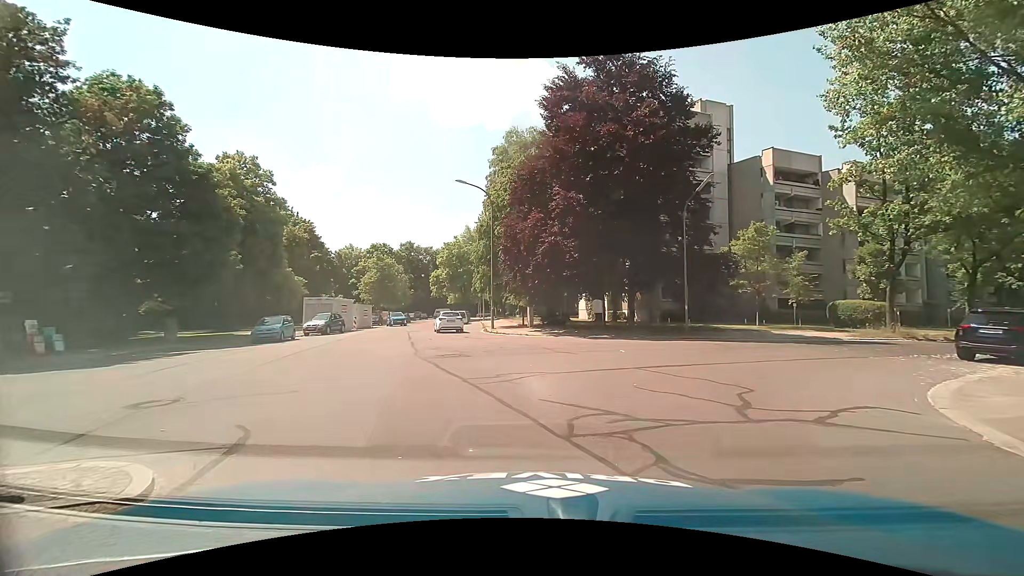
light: Day
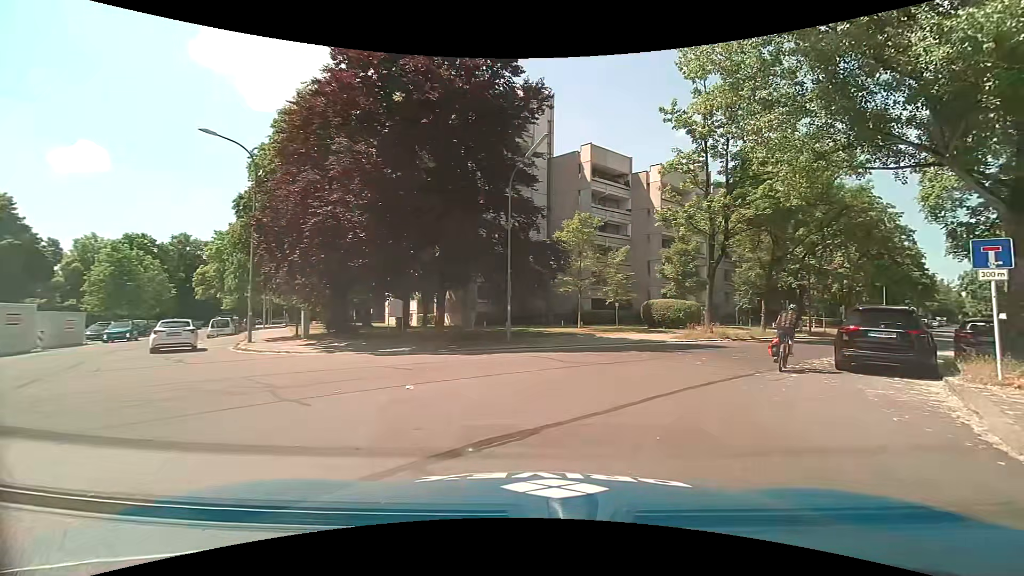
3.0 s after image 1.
(+1.4, +8.0) m; +24°
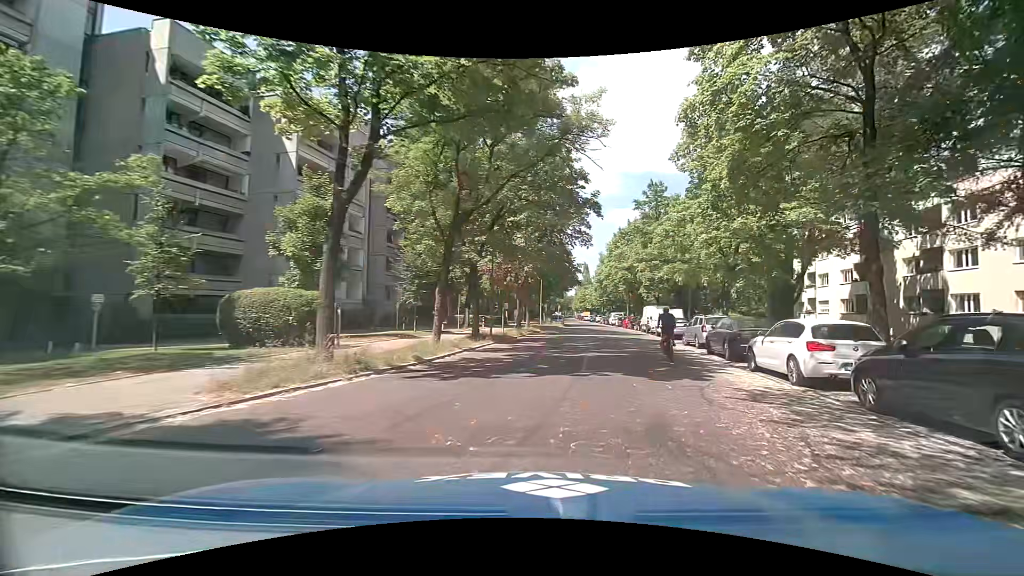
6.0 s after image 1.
(+5.8, +17.3) m; +37°
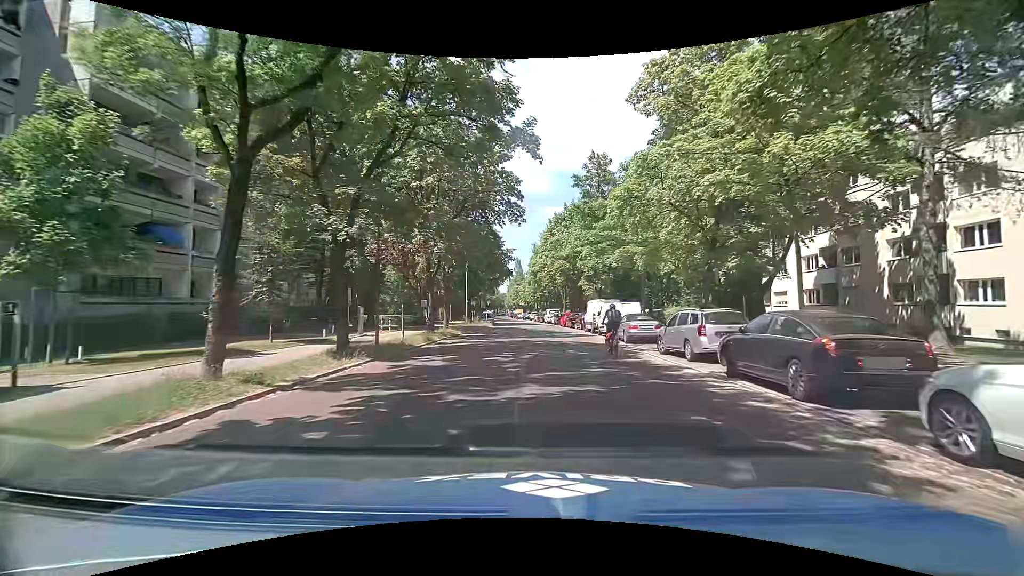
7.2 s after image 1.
(+0.6, +9.2) m; +6°
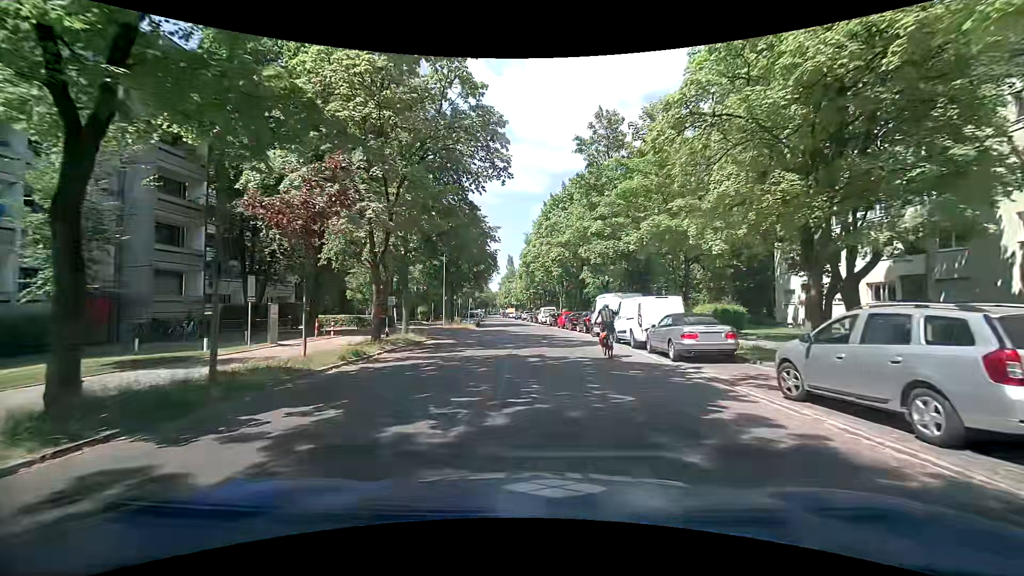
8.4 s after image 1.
(+0.1, +9.3) m; +2°
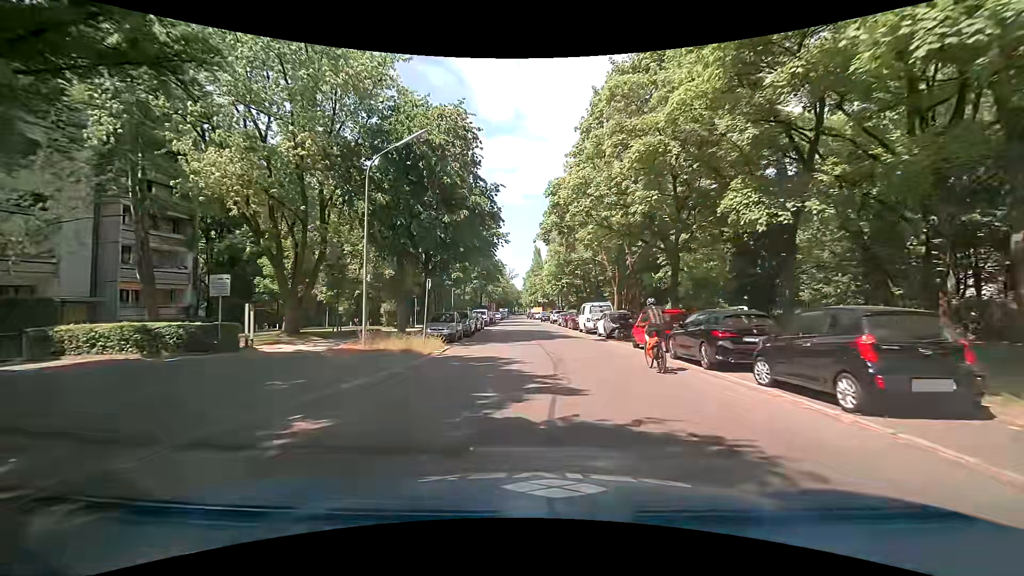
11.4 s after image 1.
(-0.6, +26.0) m; -4°
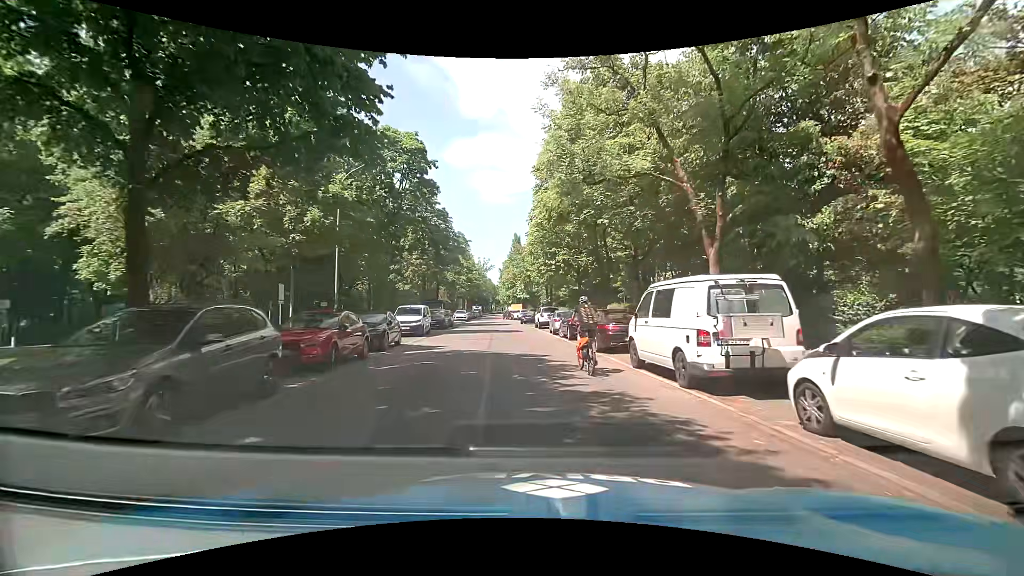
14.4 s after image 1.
(+0.3, +23.1) m; +2°
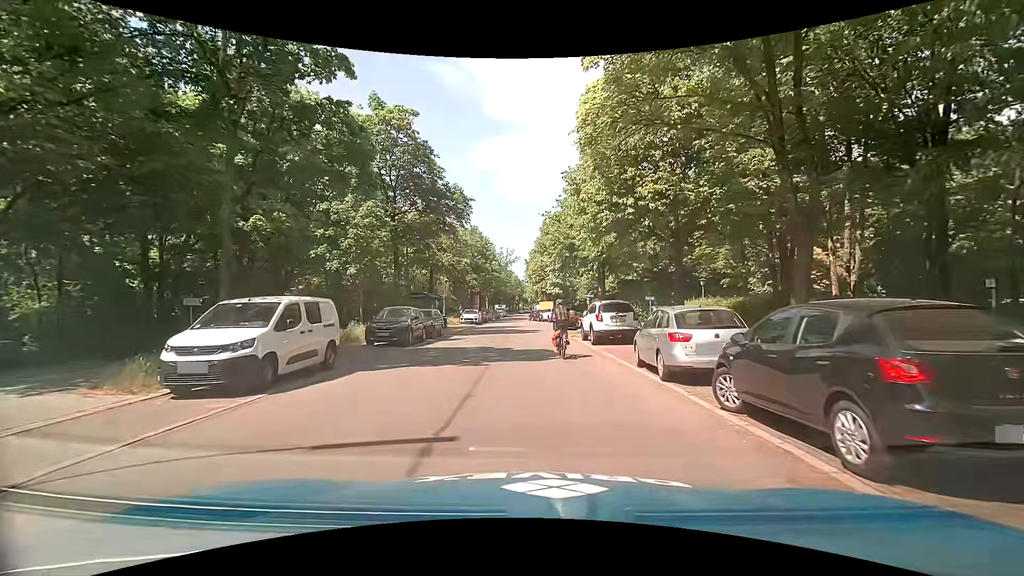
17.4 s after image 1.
(-0.6, +19.1) m; -3°
(0, +10) (-1, +20) (-1, +30) (-2, +40) (-2, +50) (-2, +60) (-3, +70) (-3, +80) (-2, +90) (-2, +100) m
